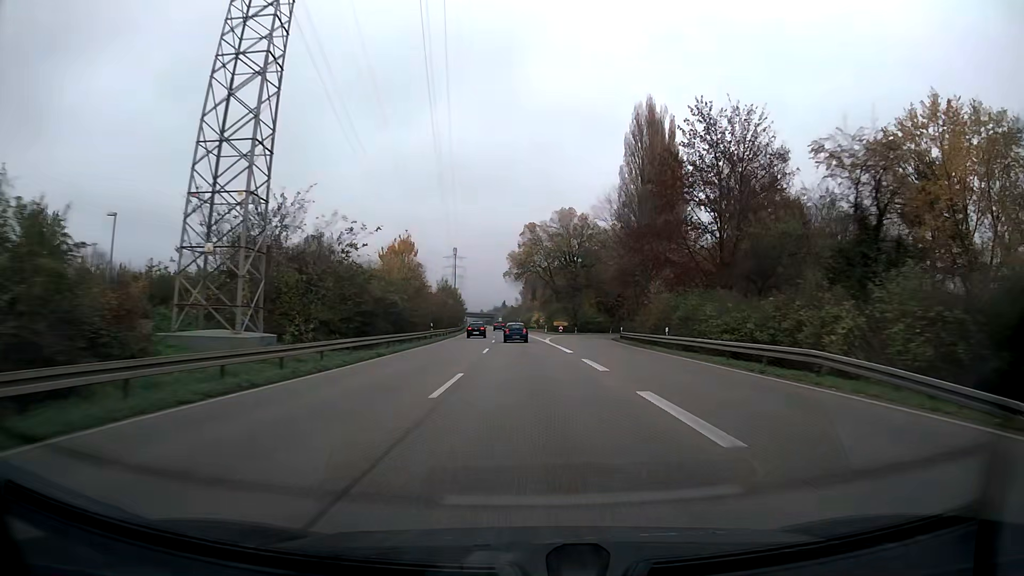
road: trunk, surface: asphalt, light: Day
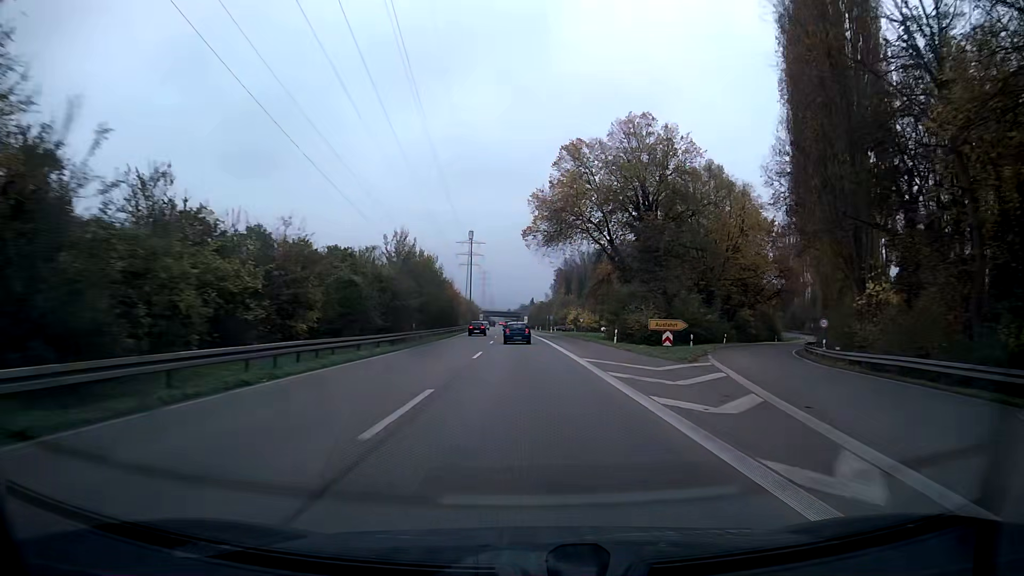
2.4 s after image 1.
(-1.4, +58.7) m; -3°
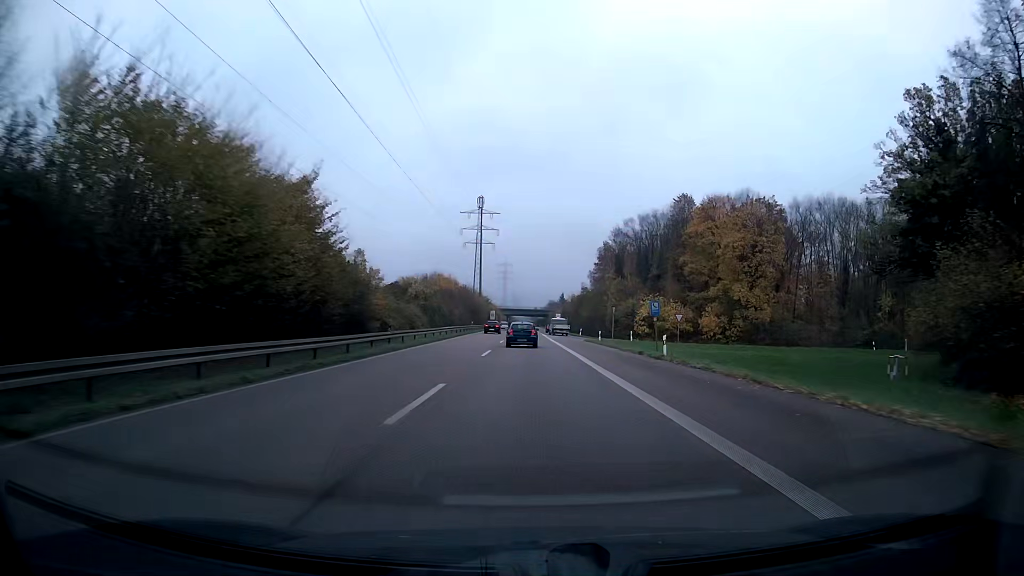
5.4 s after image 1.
(-1.6, +71.5) m; -2°
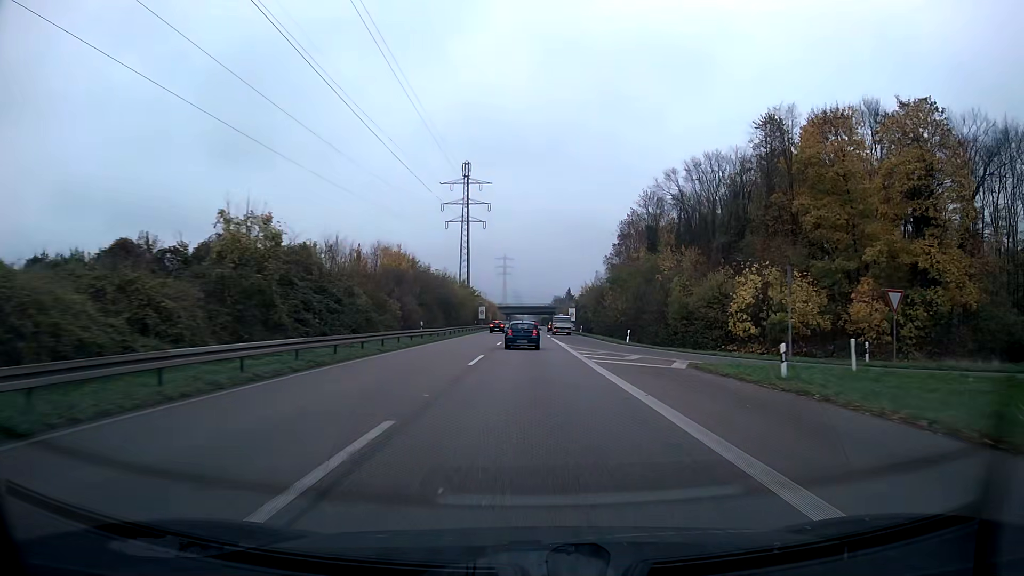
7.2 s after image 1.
(0.0, +41.7) m; 0°
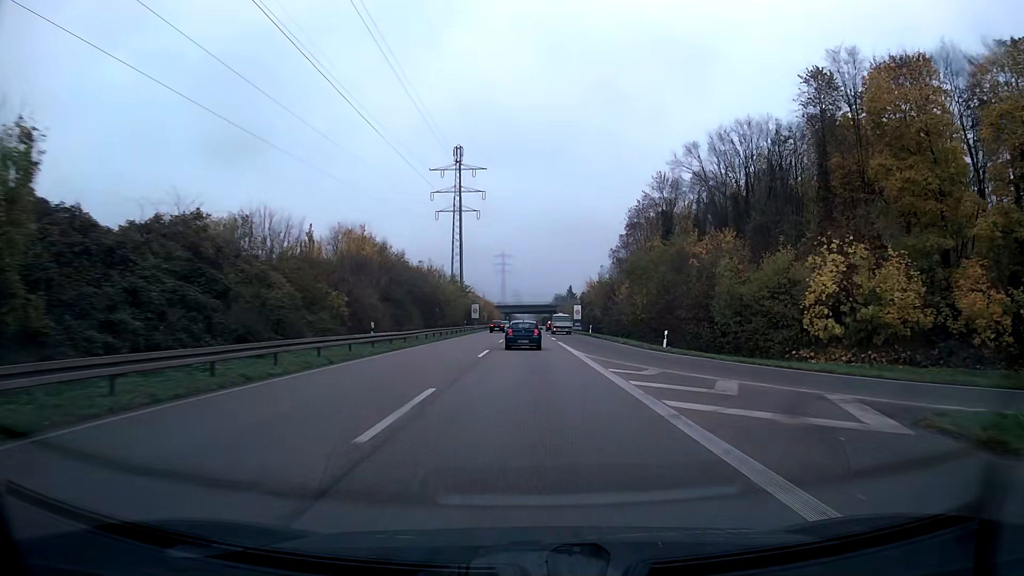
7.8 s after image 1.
(0.0, +13.7) m; 0°
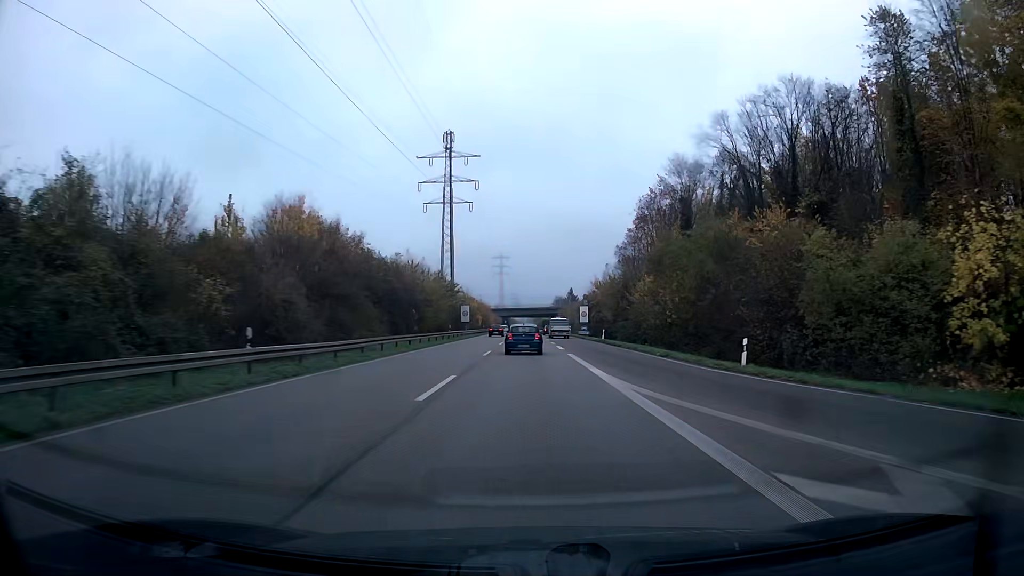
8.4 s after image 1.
(0.0, +13.7) m; 0°
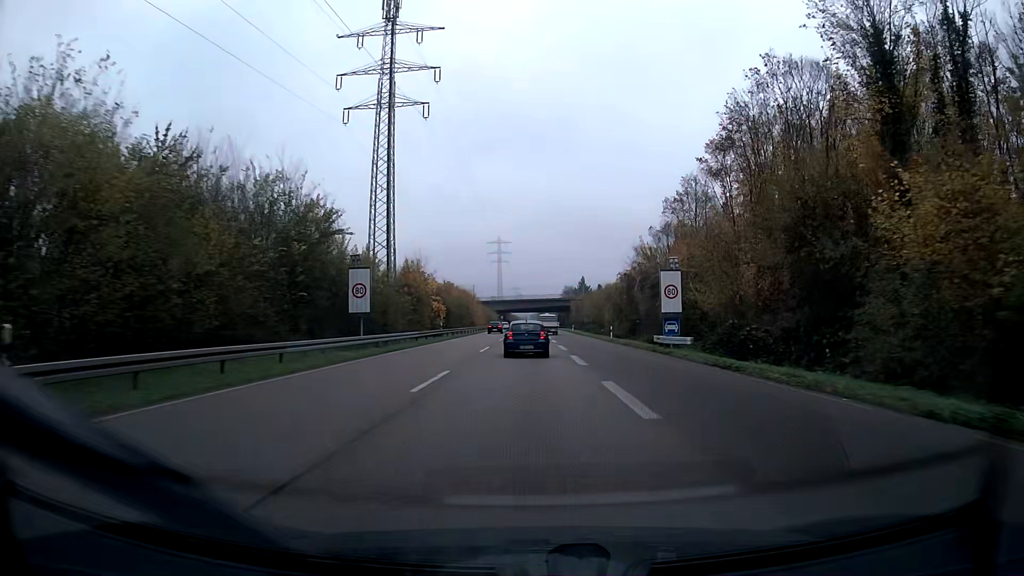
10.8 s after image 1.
(-0.1, +53.2) m; 0°
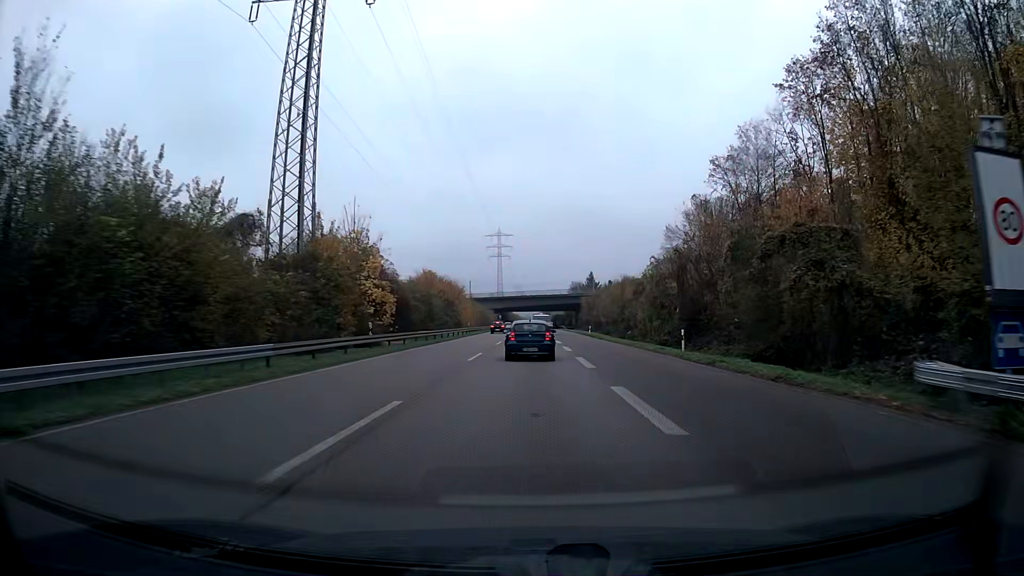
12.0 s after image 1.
(0.0, +25.4) m; 0°
